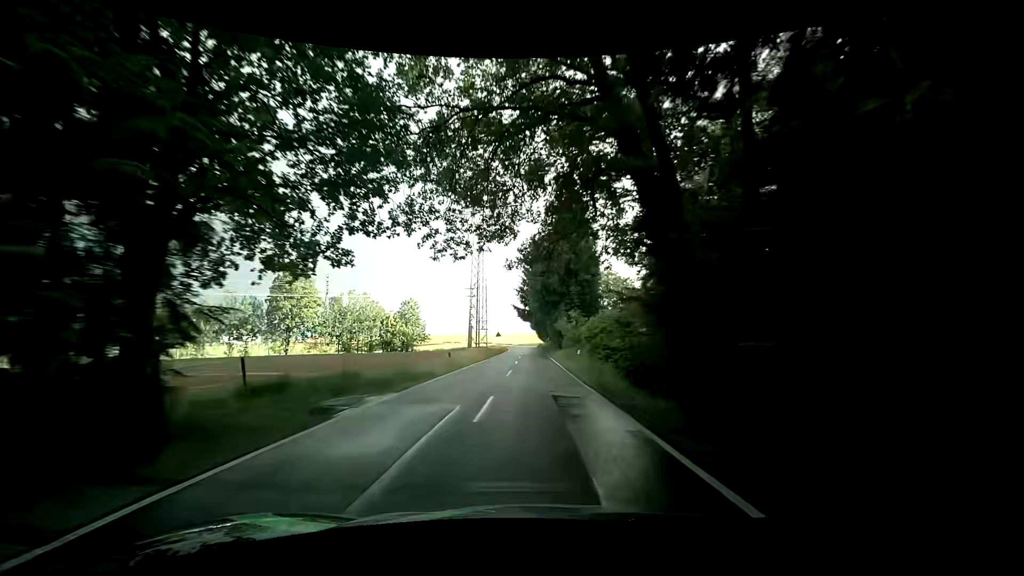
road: tertiary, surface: asphalt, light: Day
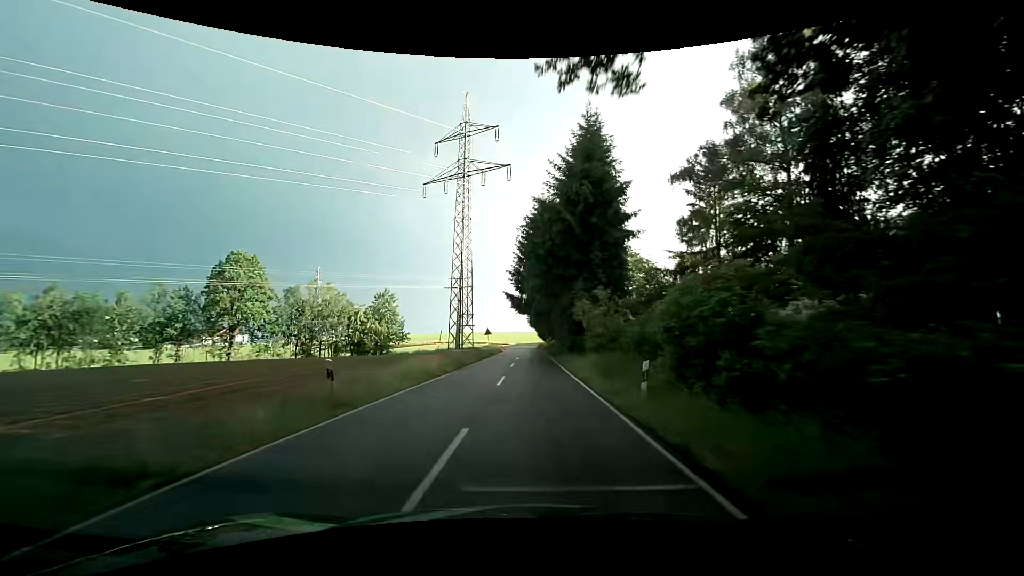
(+0.2, +16.1) m; +1°
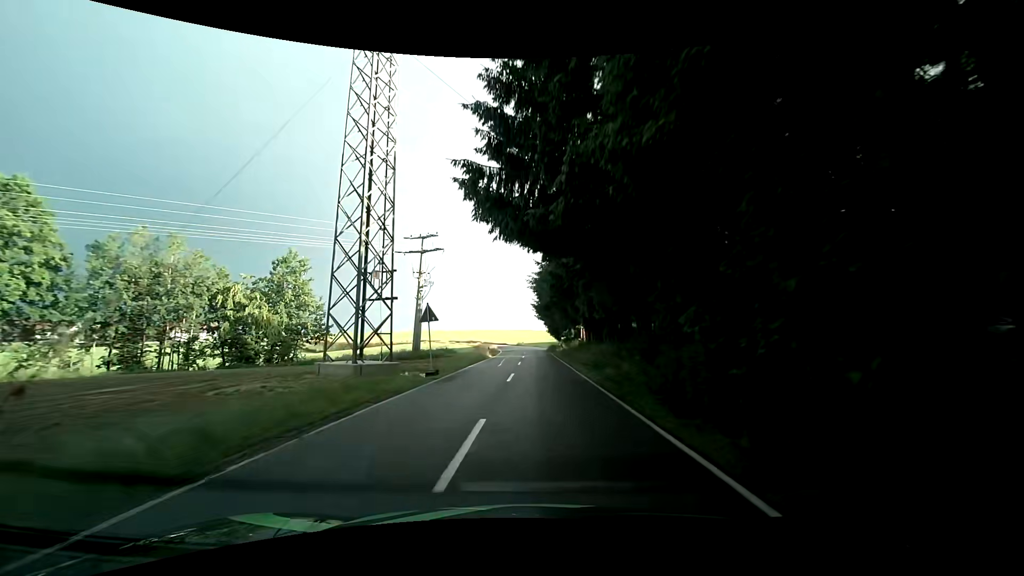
(-0.7, +34.3) m; -1°
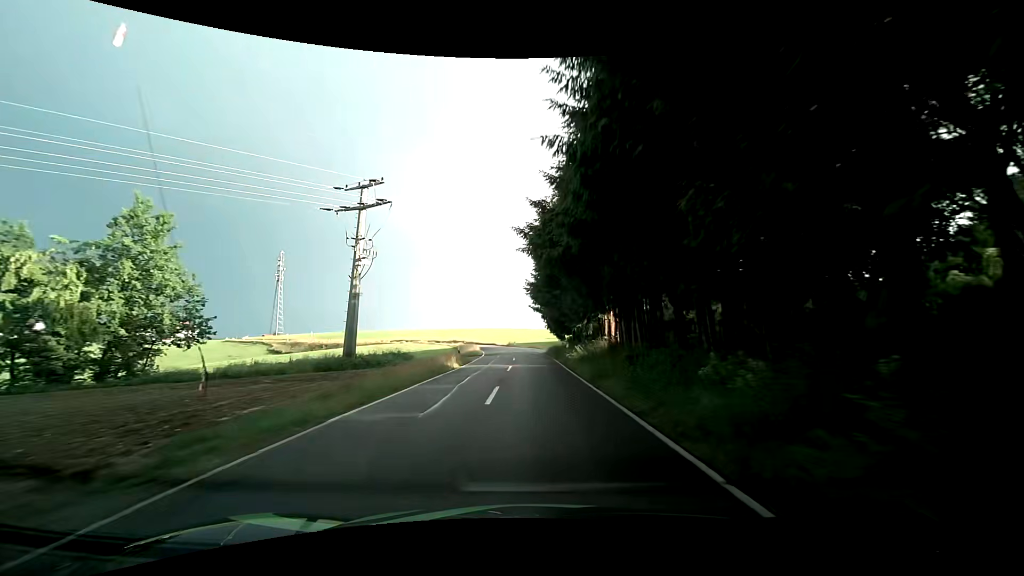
(-0.1, +17.7) m; +1°
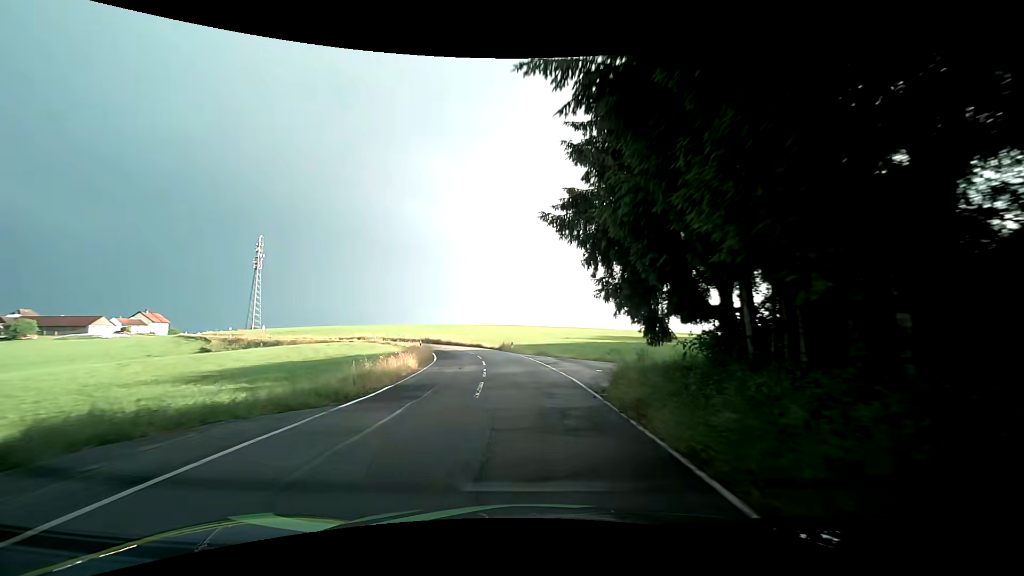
(-0.7, +35.2) m; -2°
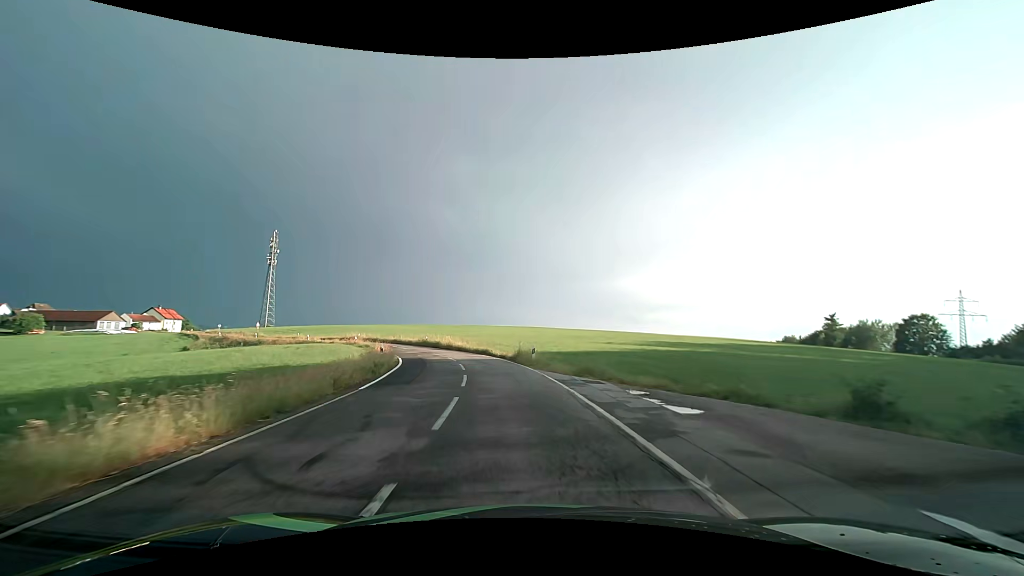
(-0.2, +16.9) m; -3°
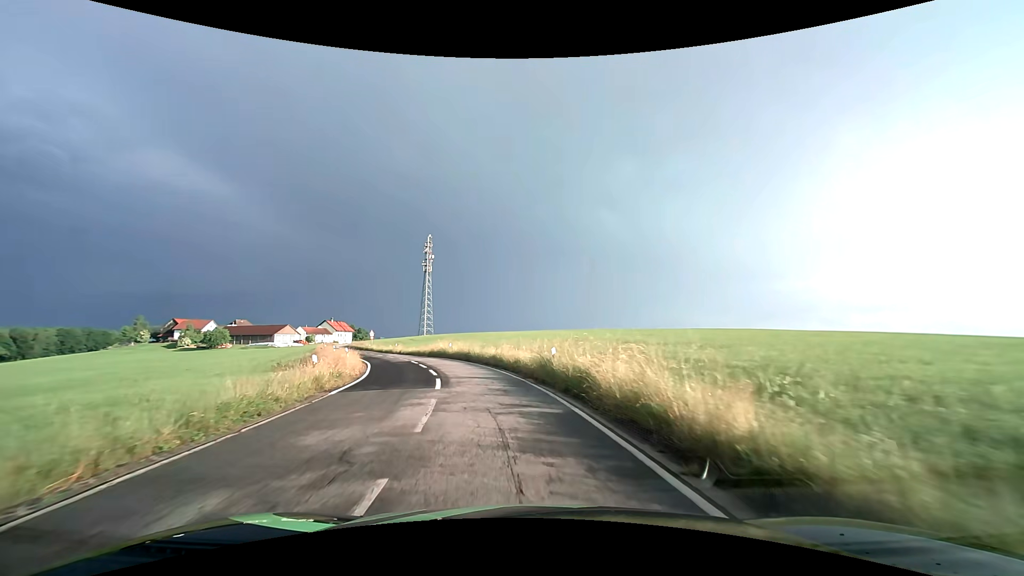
(-5.9, +38.7) m; -19°
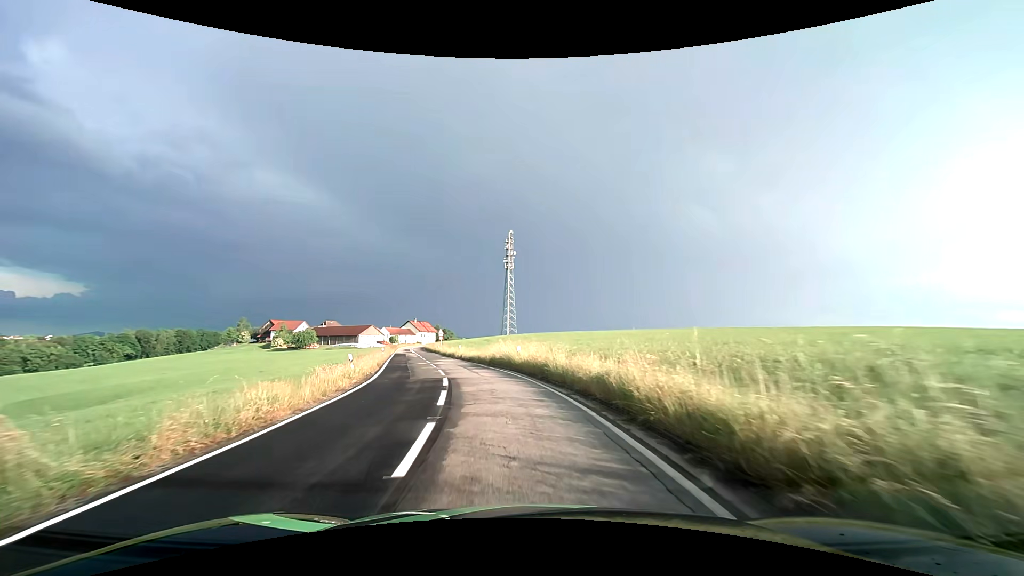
(-1.3, +14.9) m; -10°
(-1, +10) (-2, +20) (-4, +30) (-7, +39) (-9, +49) (-12, +59) (-14, +68) (-17, +78) (-19, +88) (-22, +97) m
